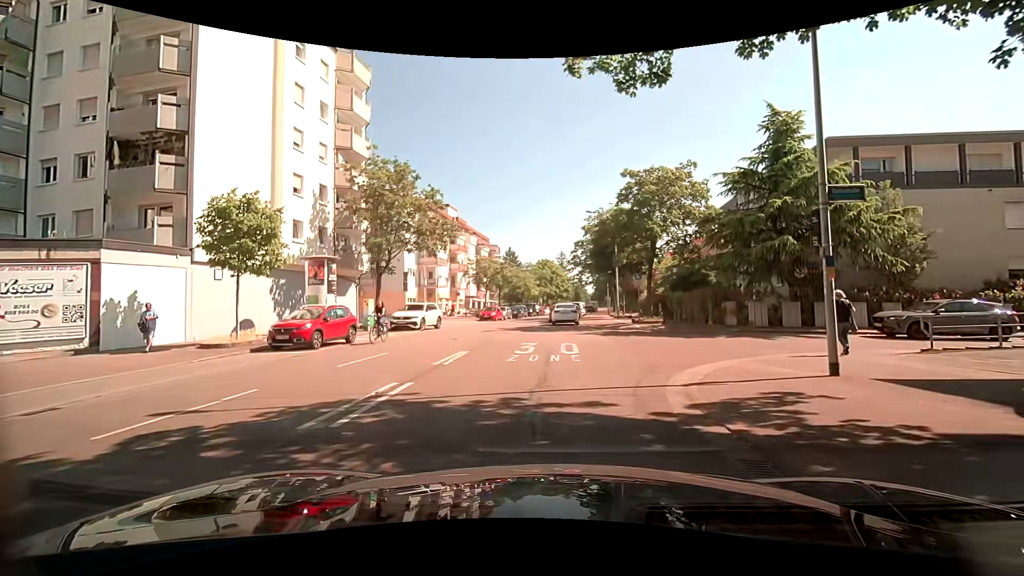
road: residential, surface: asphalt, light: Day
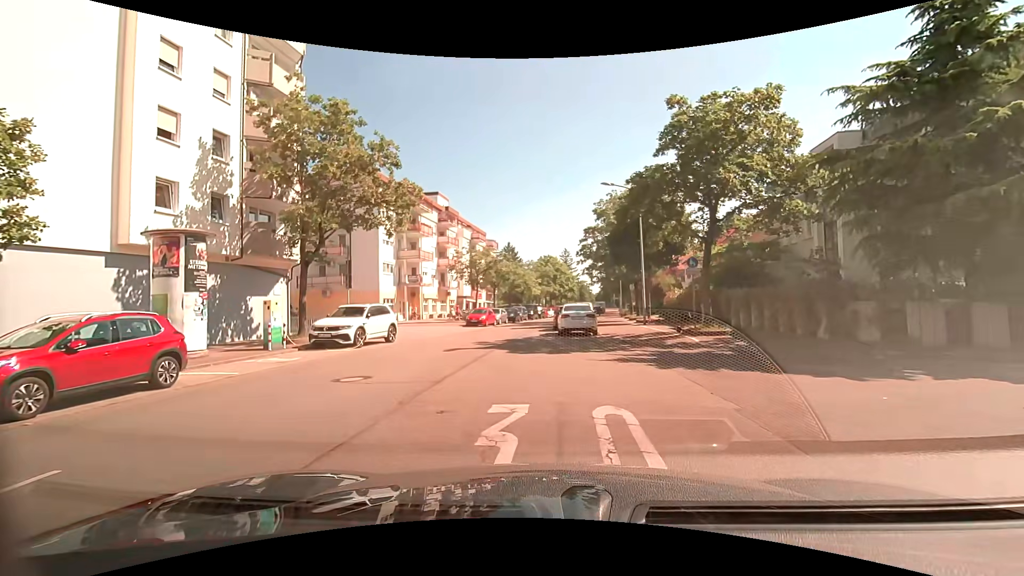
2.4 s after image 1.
(-0.2, +10.0) m; -1°
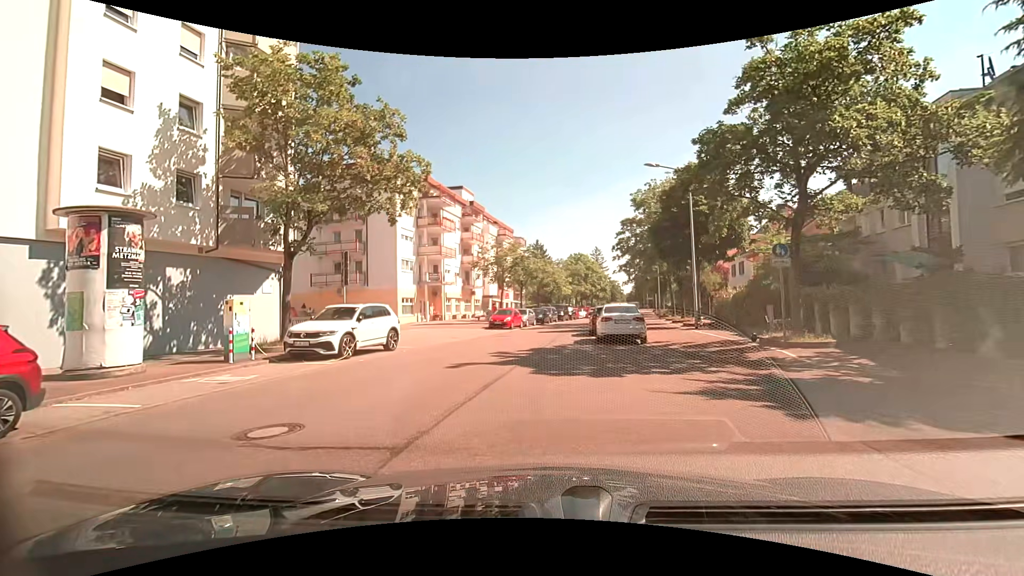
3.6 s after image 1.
(-0.1, +4.1) m; -3°
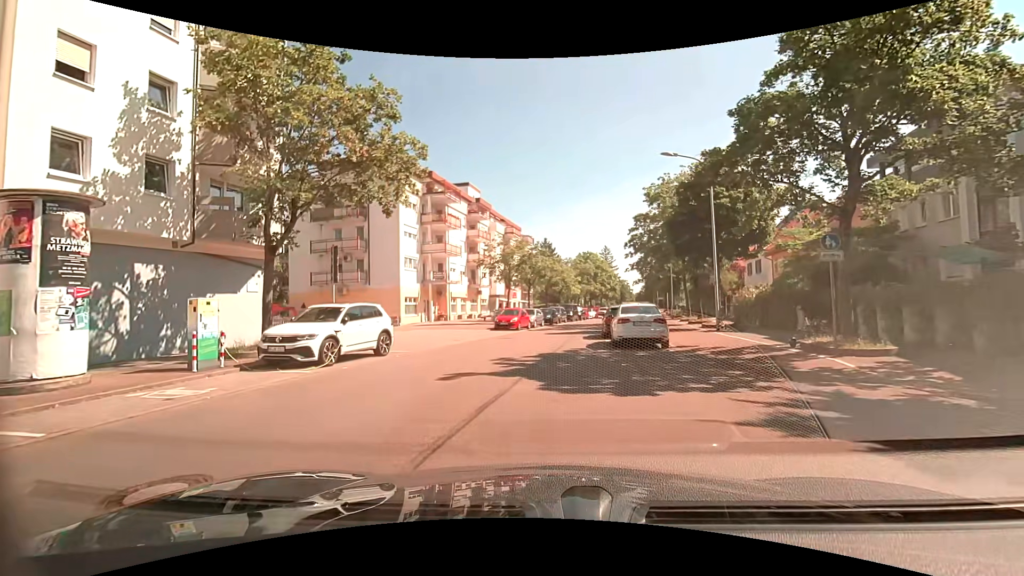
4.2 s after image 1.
(0.0, +1.9) m; -3°
